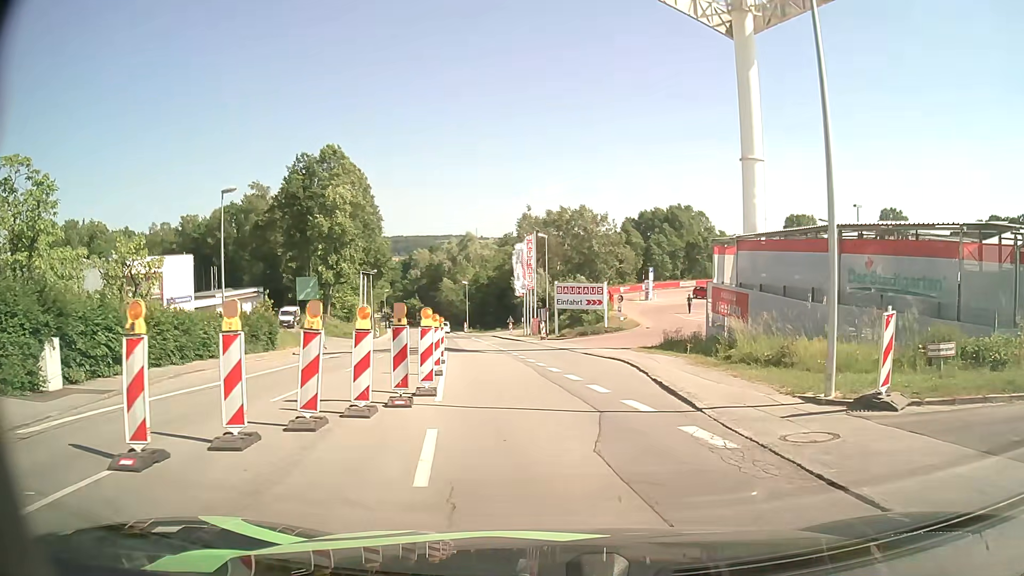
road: tertiary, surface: asphalt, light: Day
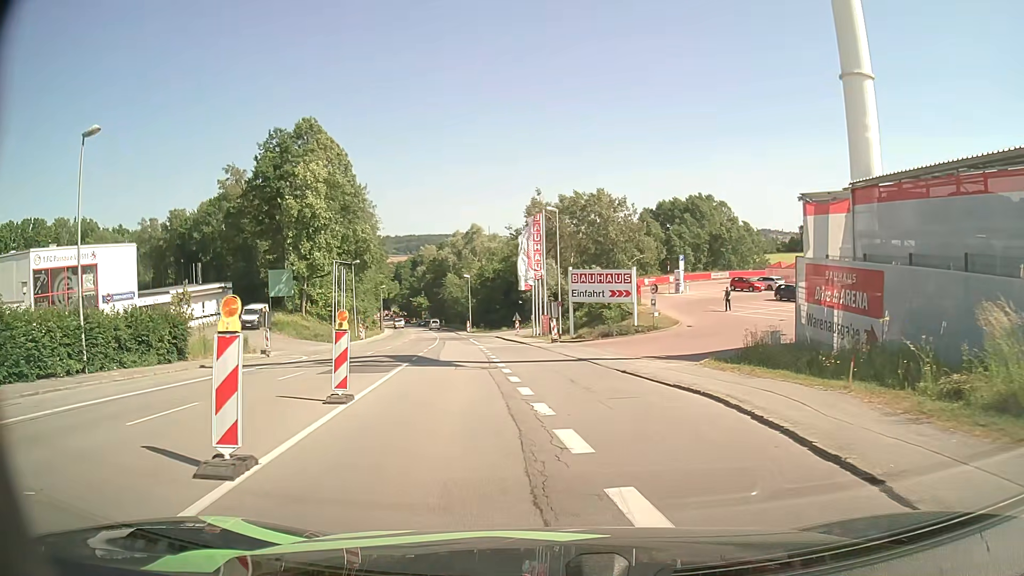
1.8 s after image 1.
(+0.2, +12.5) m; -1°
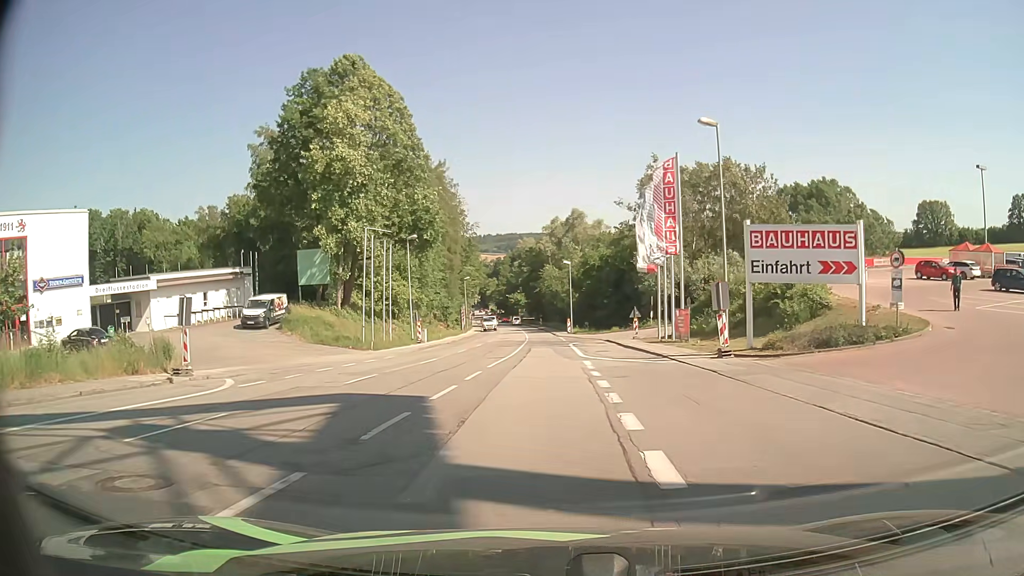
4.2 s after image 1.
(-1.8, +19.5) m; -8°
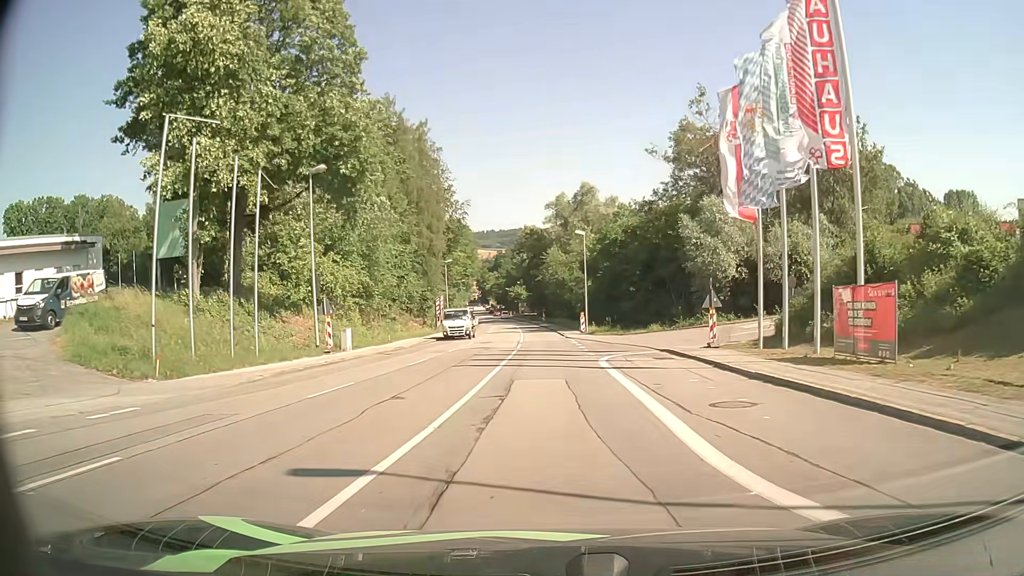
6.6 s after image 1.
(-0.3, +22.7) m; -1°
